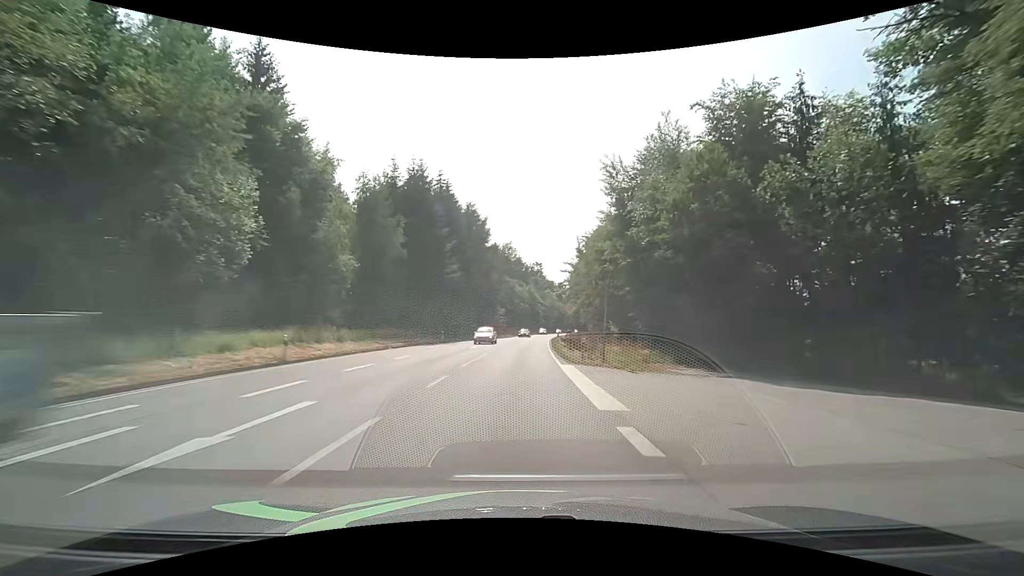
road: primary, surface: asphalt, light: Day
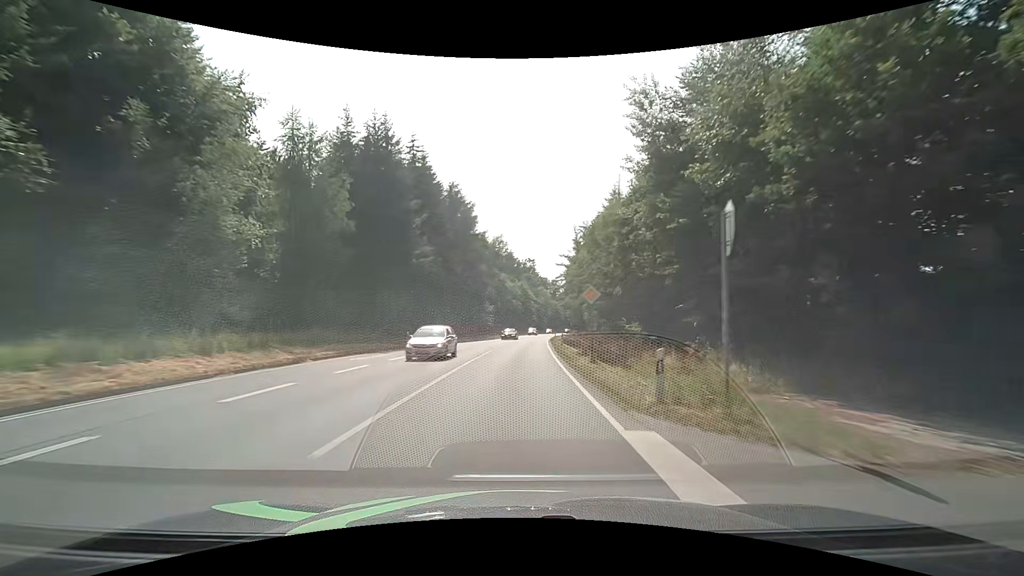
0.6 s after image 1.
(+0.1, +12.5) m; +1°
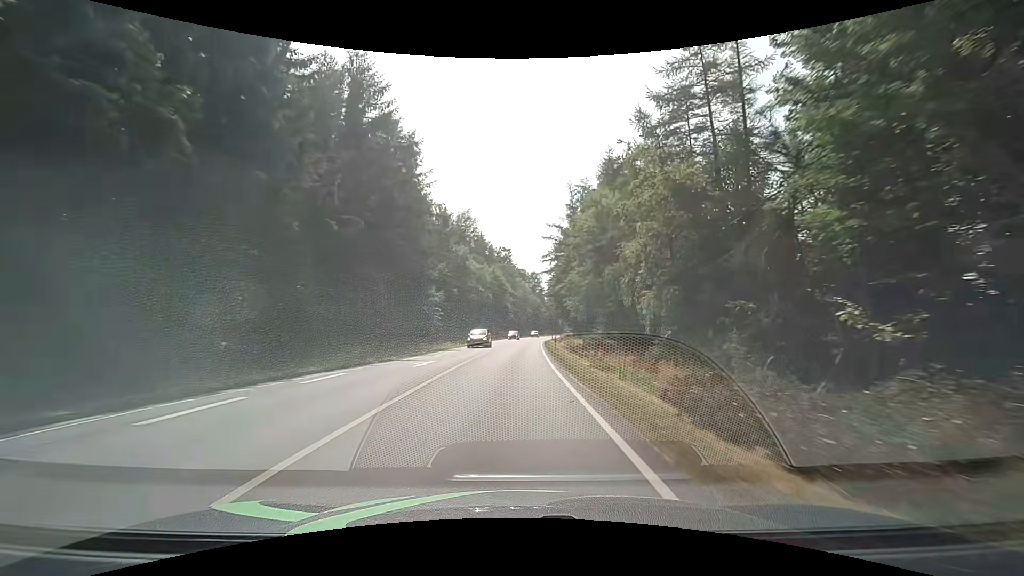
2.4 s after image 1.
(+0.9, +37.5) m; +3°
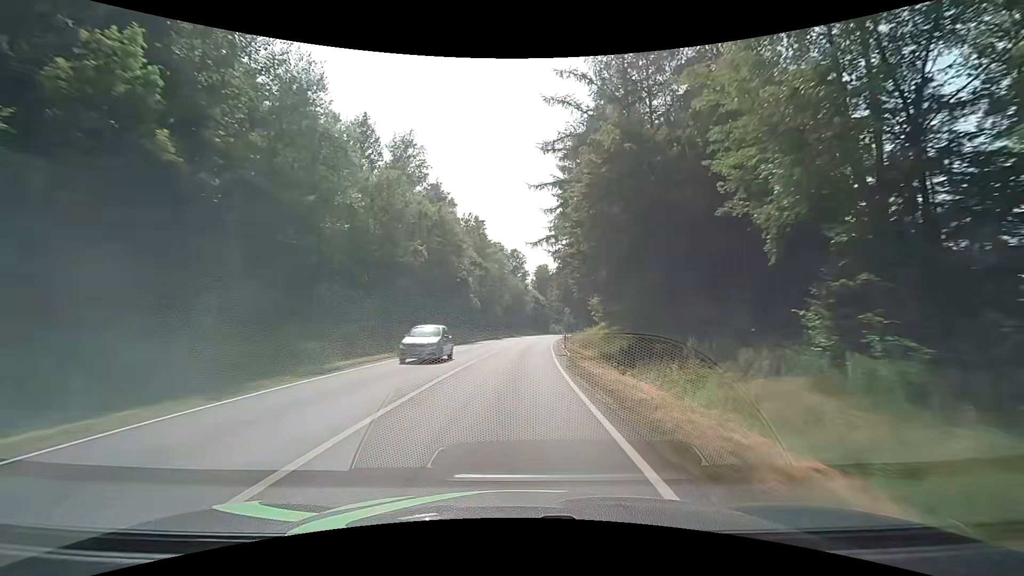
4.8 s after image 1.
(+1.3, +50.0) m; +2°
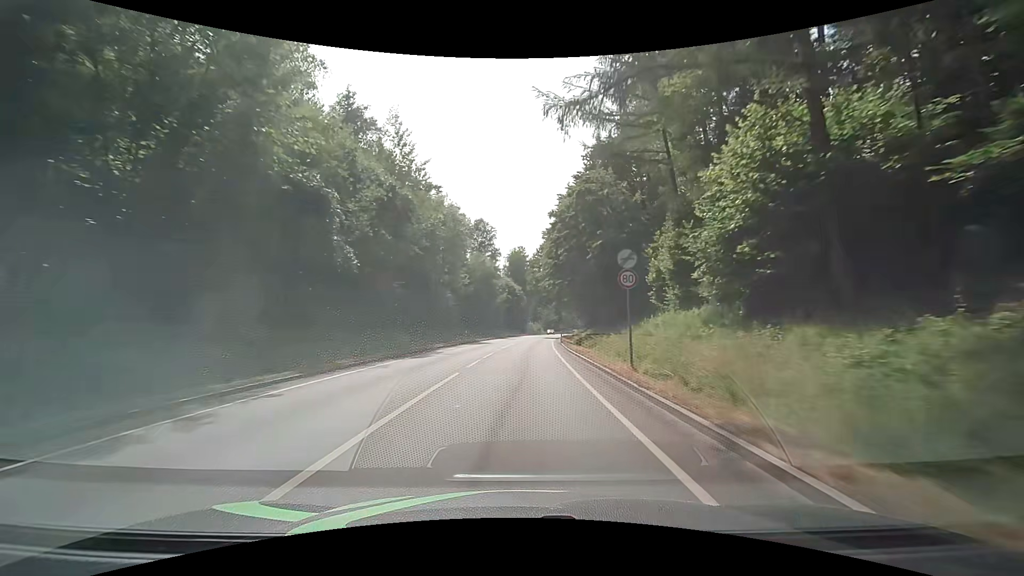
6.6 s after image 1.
(+1.1, +37.6) m; +3°
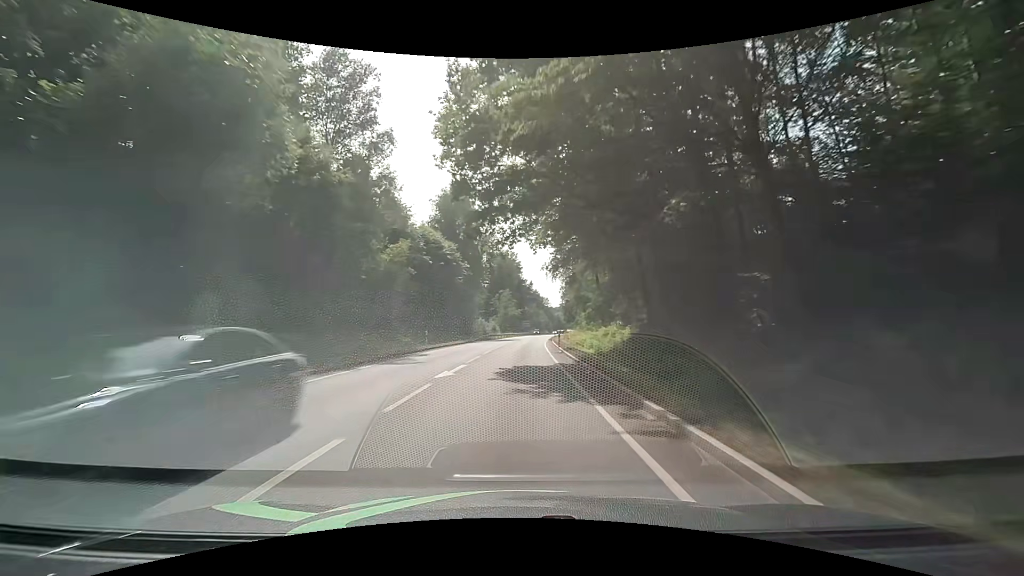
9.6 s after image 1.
(+2.9, +62.7) m; +5°
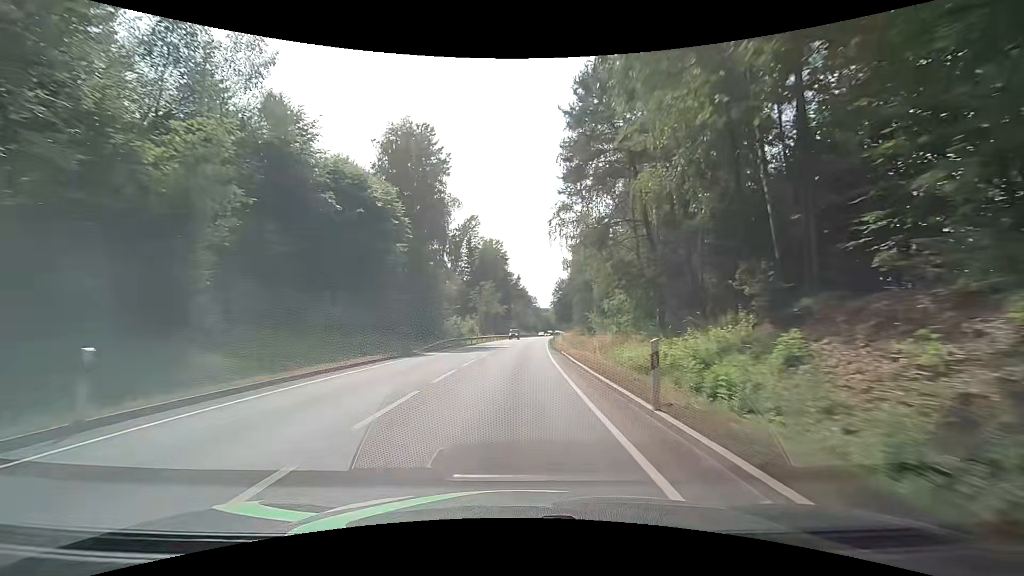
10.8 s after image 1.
(+0.2, +25.1) m; +1°
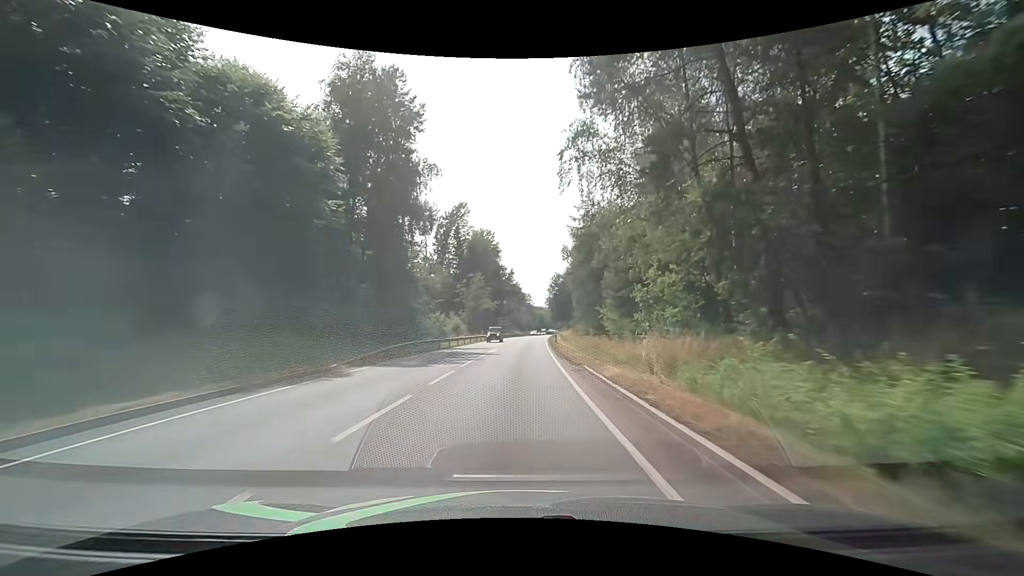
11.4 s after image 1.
(+0.2, +12.6) m; +1°
(0, +10) (0, +20) (0, +30) (+1, +40) (+1, +50) (+2, +60) (+2, +70) (+3, +80) (+3, +90) (+4, +100) m
